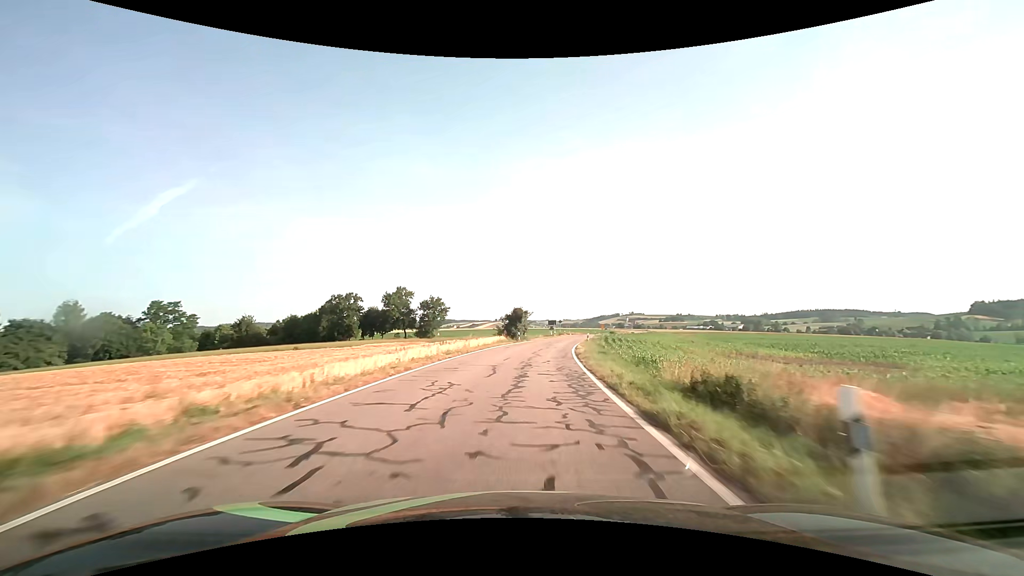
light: Day
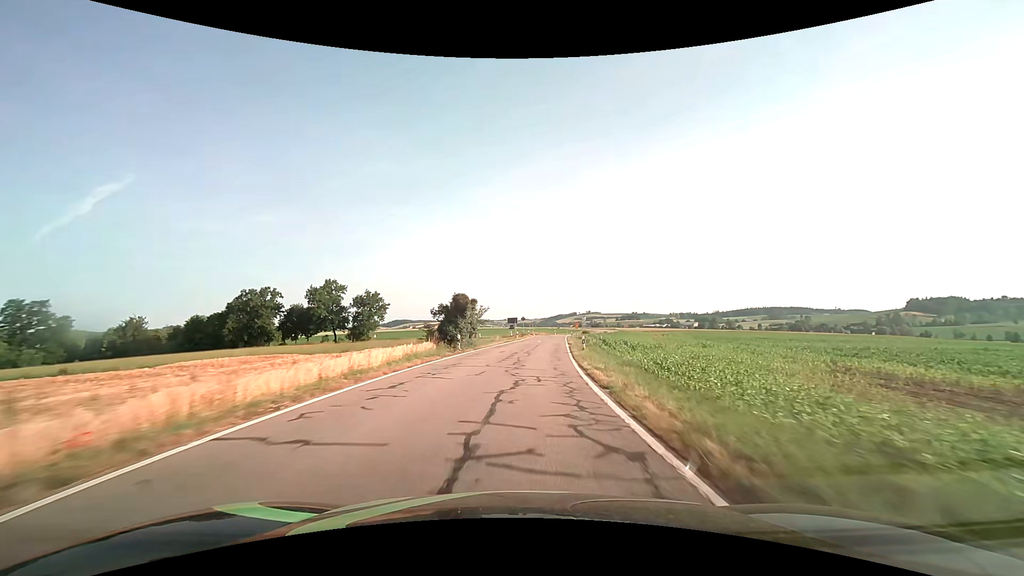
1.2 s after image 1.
(+1.0, +23.4) m; +5°
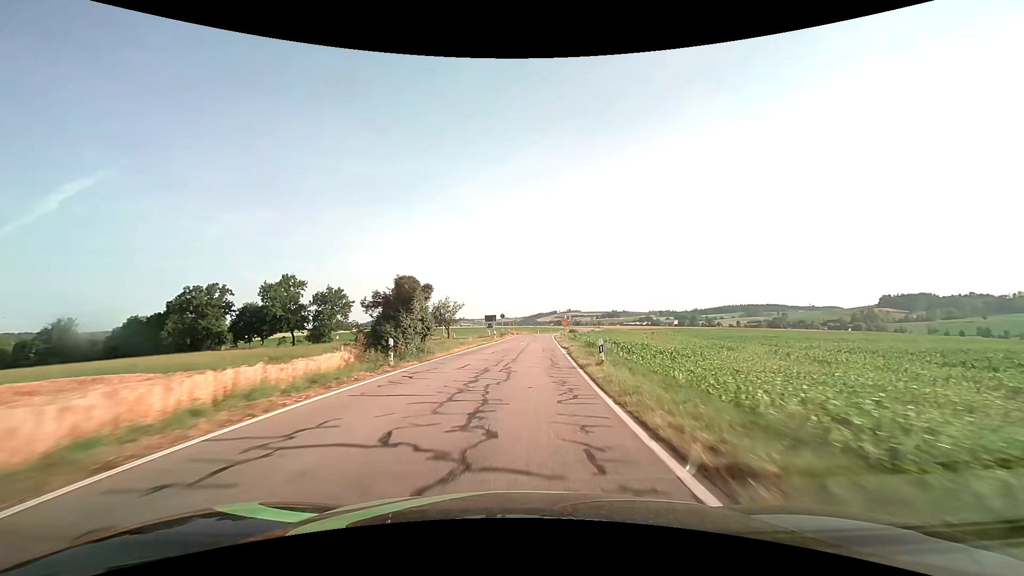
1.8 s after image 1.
(+0.2, +11.6) m; +2°
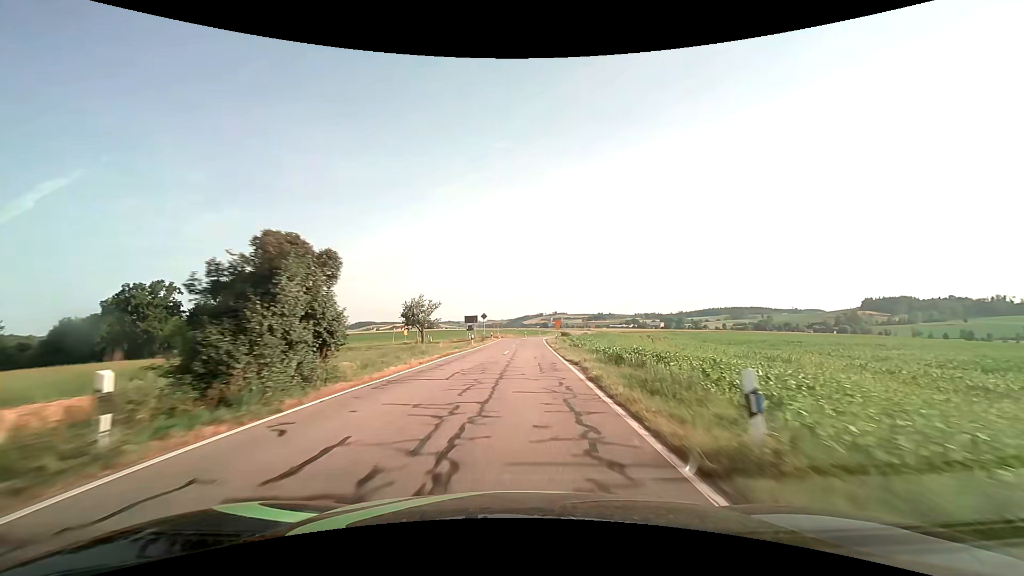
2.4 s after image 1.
(+0.2, +11.4) m; +2°
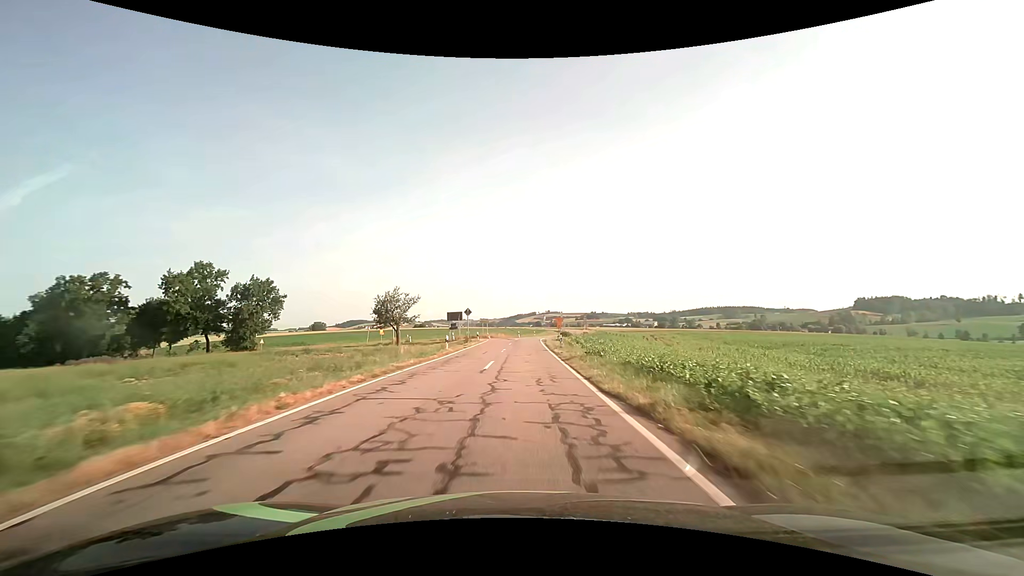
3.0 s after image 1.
(+0.1, +11.2) m; +1°
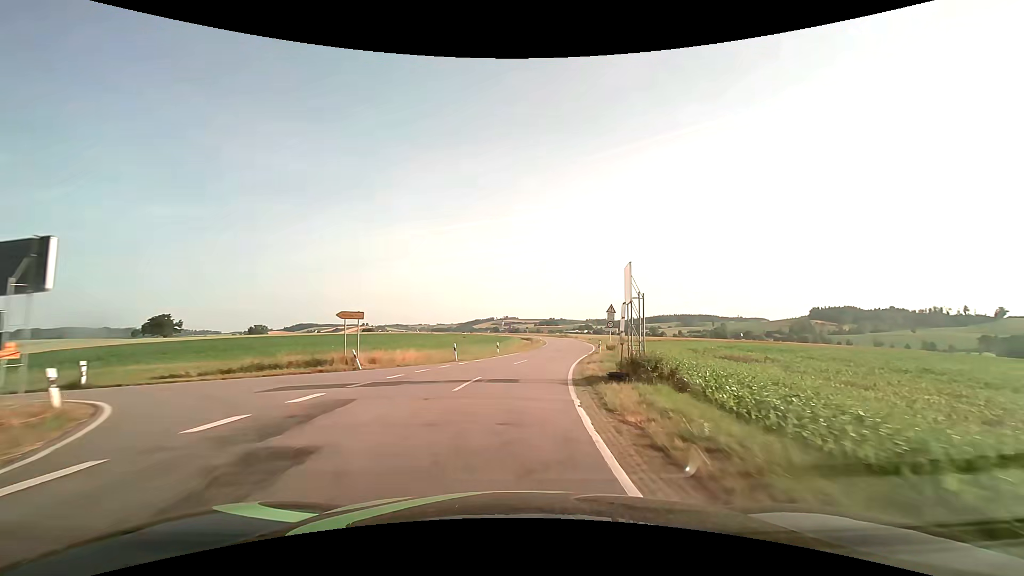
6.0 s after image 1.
(+1.1, +53.1) m; +5°
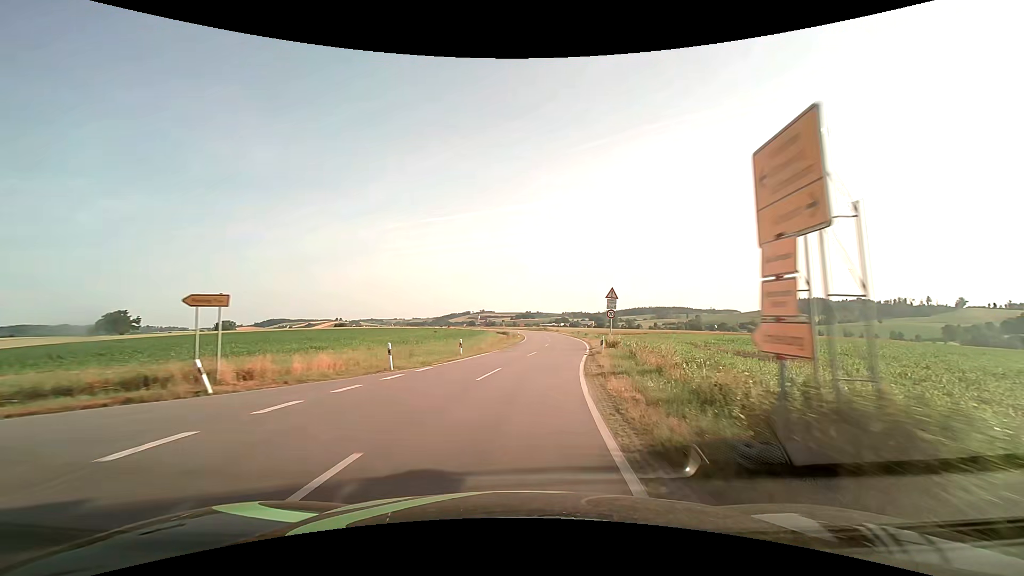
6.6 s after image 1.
(+0.2, +10.4) m; +2°
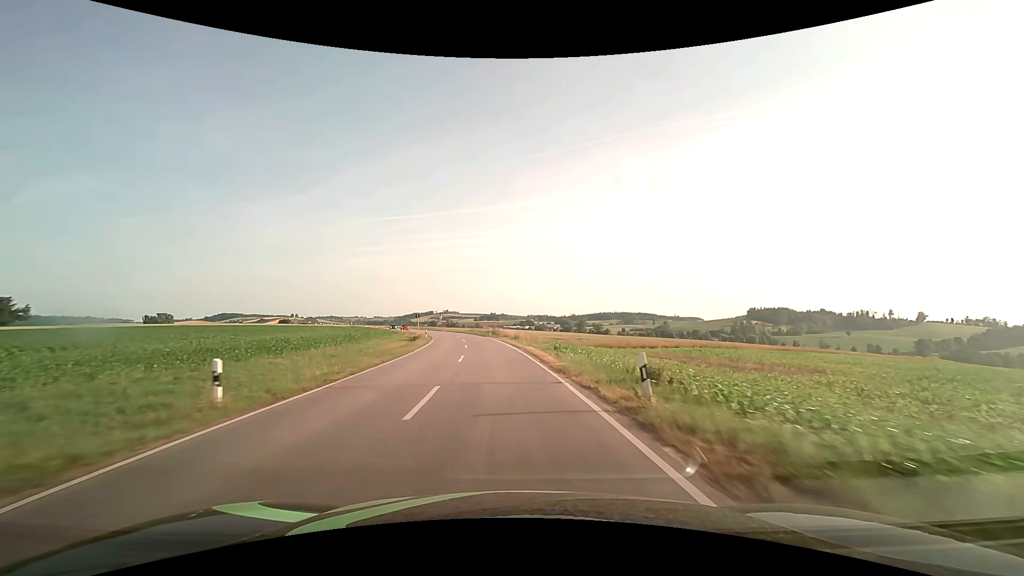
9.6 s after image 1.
(+5.1, +53.8) m; +5°
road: secondary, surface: asphalt
(0, +10) (-1, +20) (-2, +30) (-3, +40) (-4, +50) (-6, +60) (-8, +69) (-10, +79) (-13, +89) (-16, +98) m
